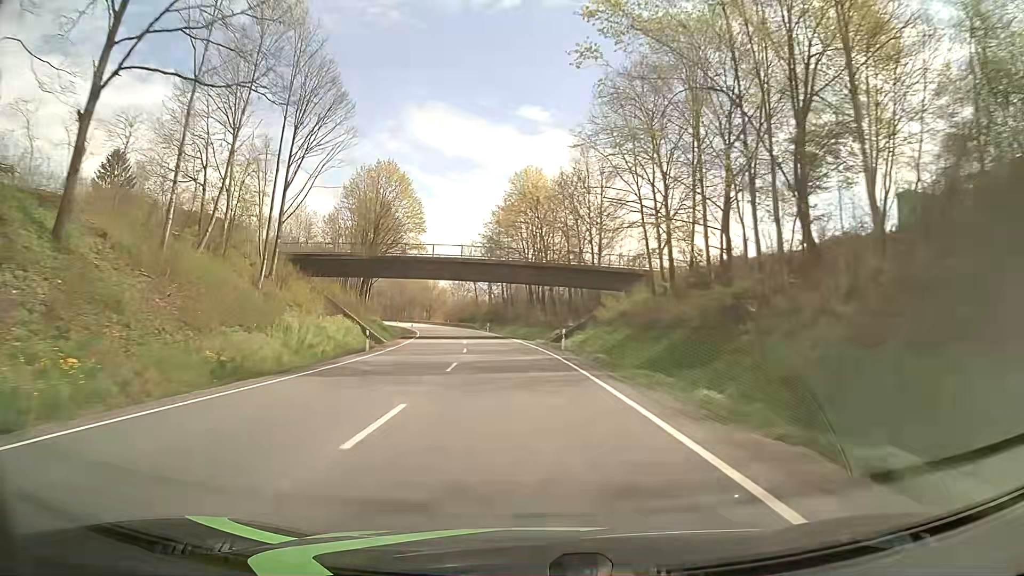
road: primary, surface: asphalt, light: Day
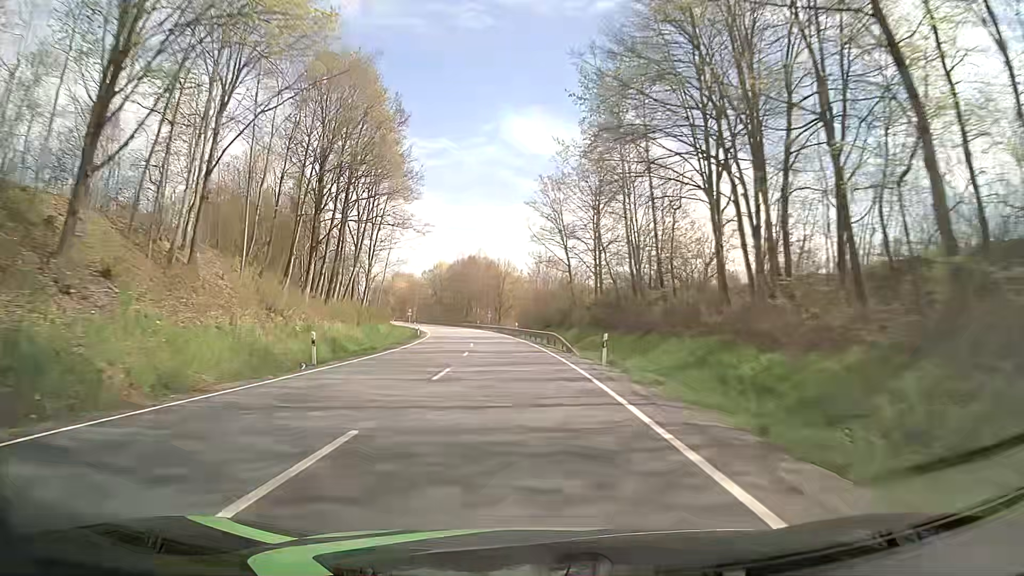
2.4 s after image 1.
(-4.9, +63.0) m; -9°
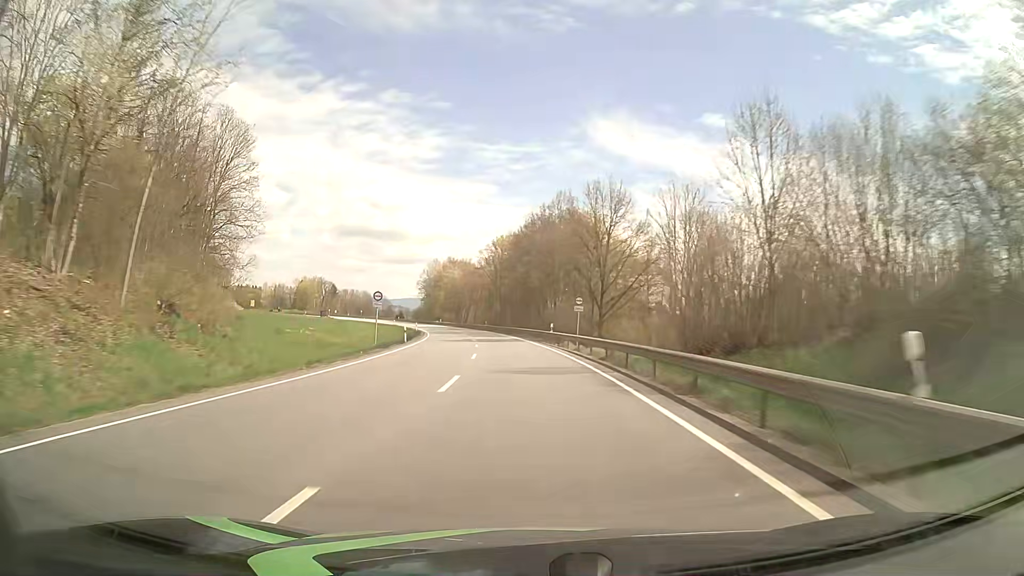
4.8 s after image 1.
(-3.3, +63.2) m; -7°
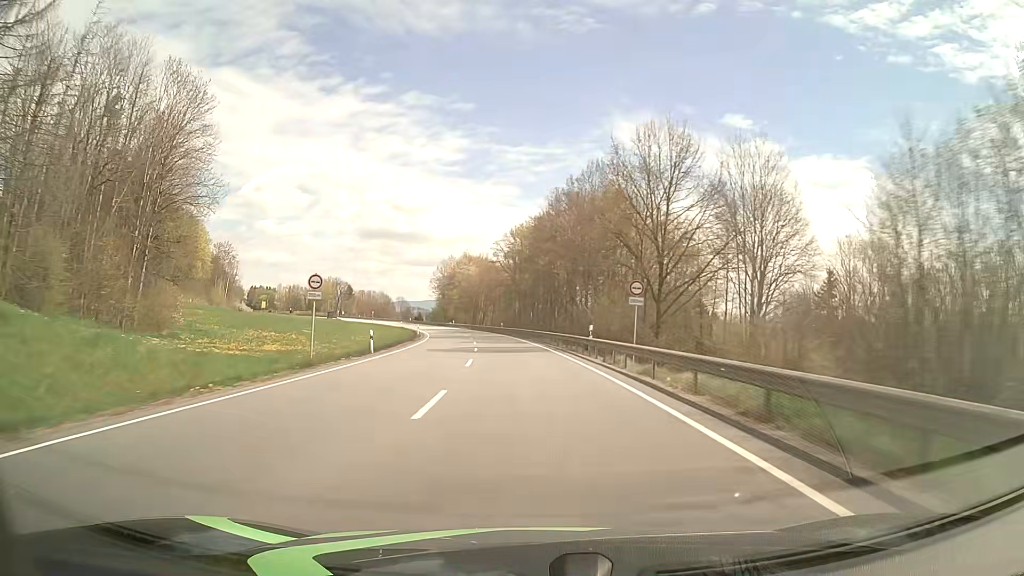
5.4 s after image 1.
(-0.3, +15.8) m; -2°
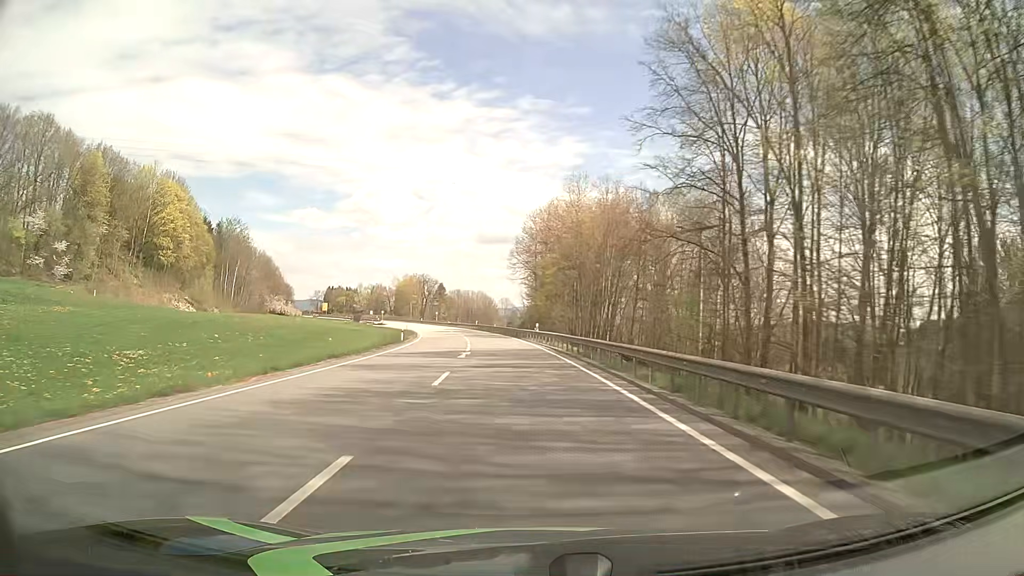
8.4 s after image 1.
(-6.3, +78.9) m; -10°
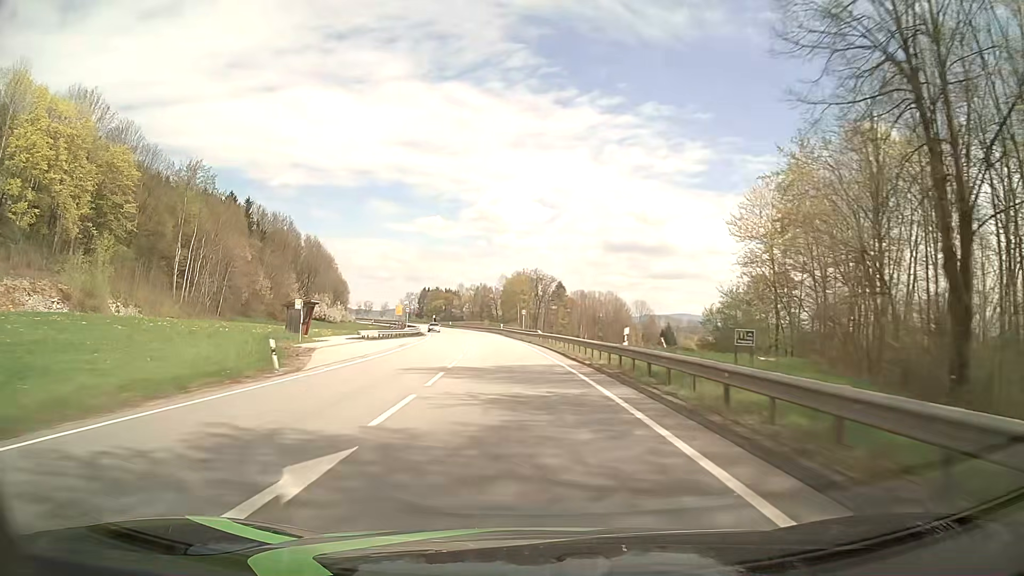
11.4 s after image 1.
(-6.8, +78.7) m; -11°
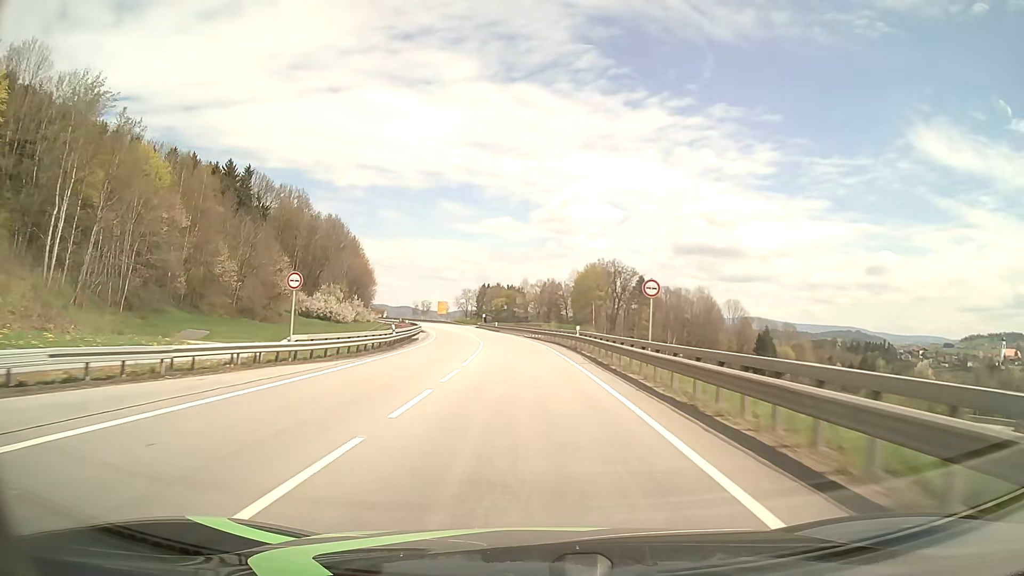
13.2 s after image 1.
(-2.2, +47.3) m; -5°
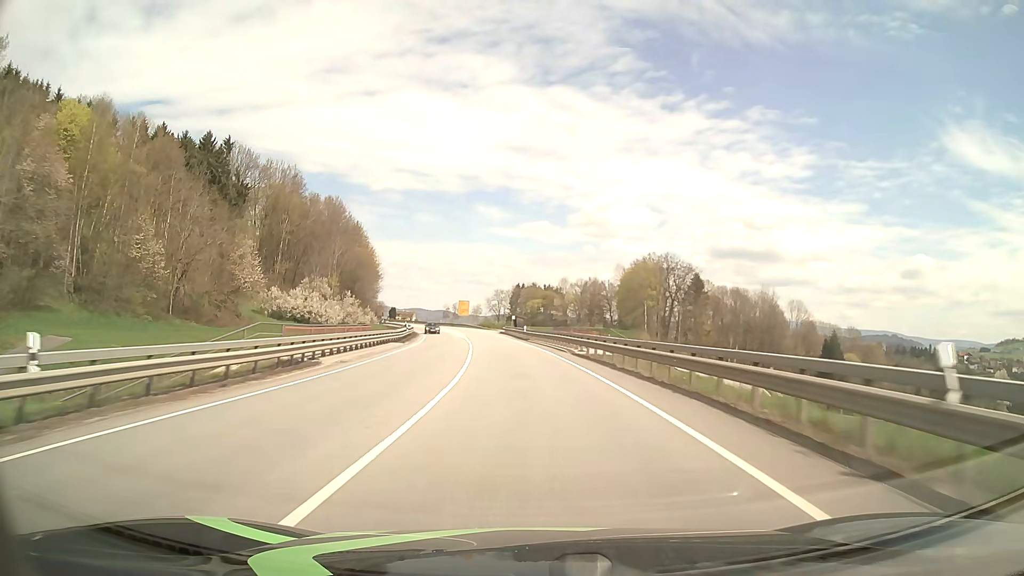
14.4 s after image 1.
(-0.9, +31.6) m; -3°
(0, +10) (0, +20) (-1, +30) (-2, +40) (-2, +50) (-4, +60) (-5, +70) (-6, +80) (-8, +90) (-10, +99) m
